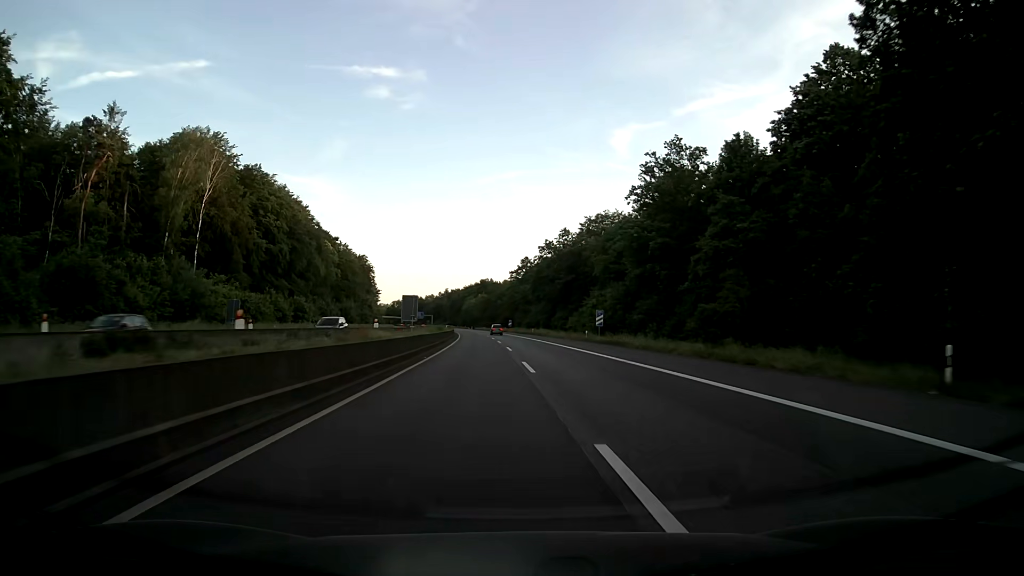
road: motorway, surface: asphalt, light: Day
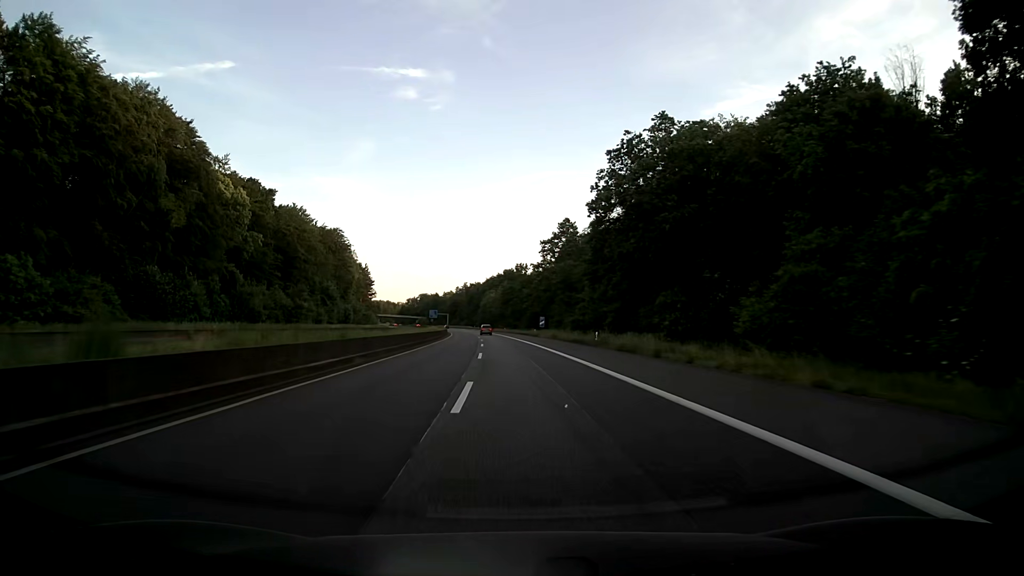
(-1.1, +63.3) m; -2°
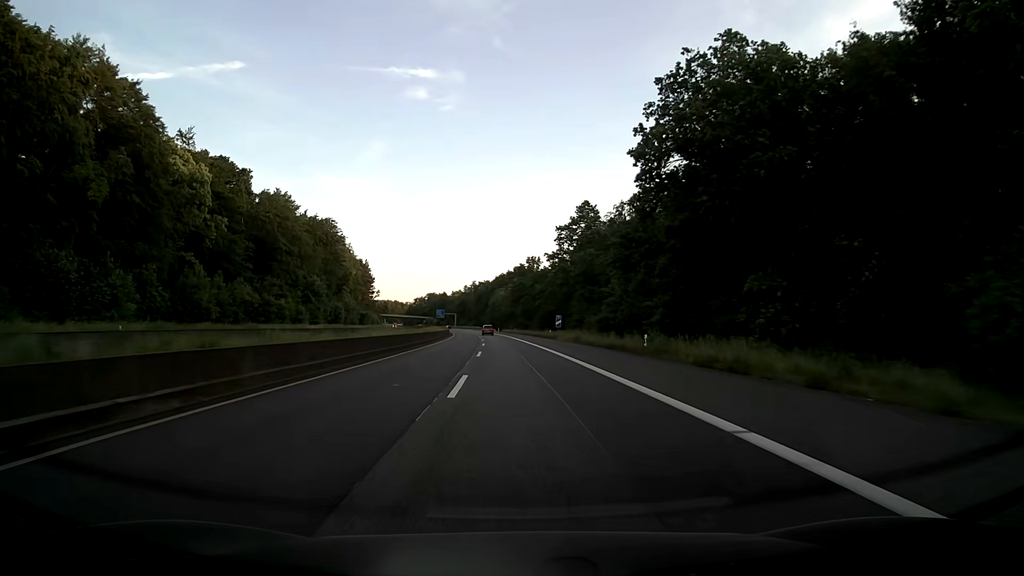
(-0.1, +15.8) m; -1°
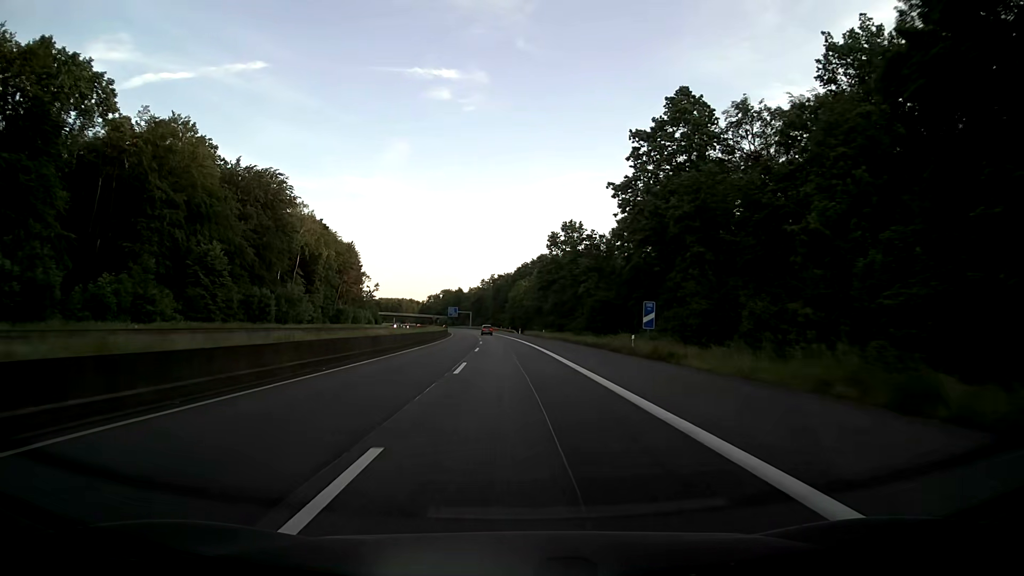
(-0.9, +47.5) m; -2°
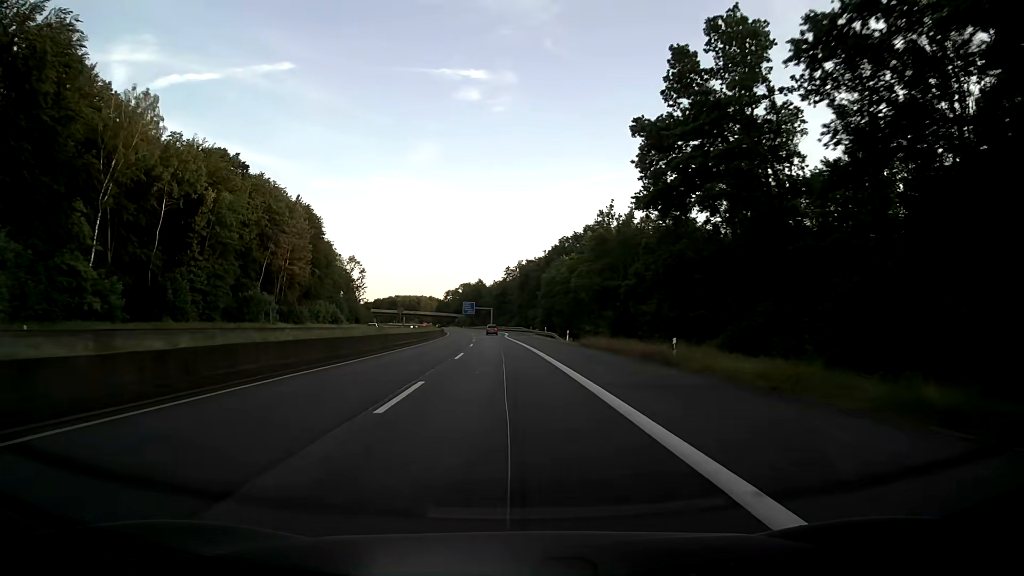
(-1.2, +63.4) m; -2°
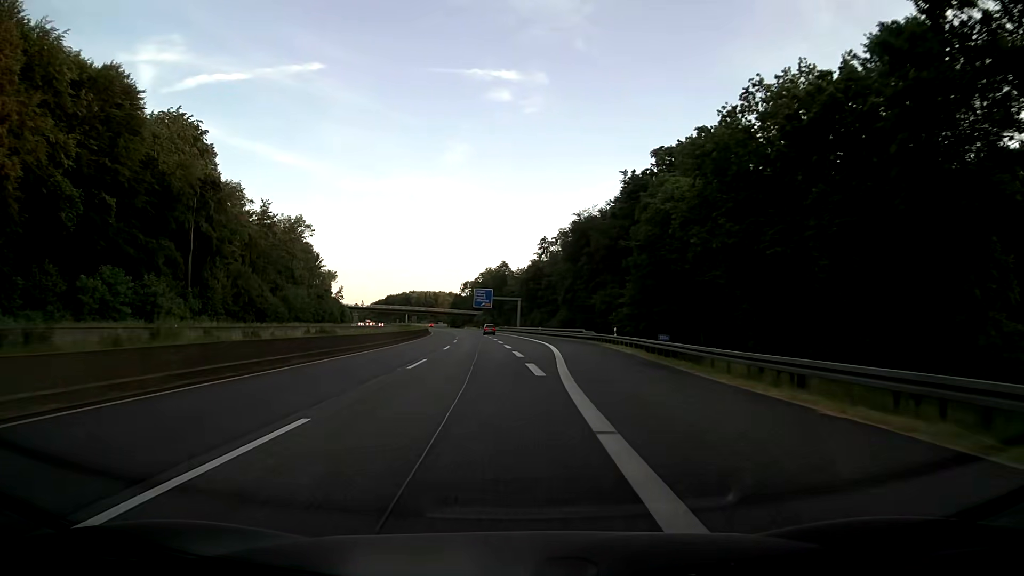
(-2.1, +79.2) m; -3°
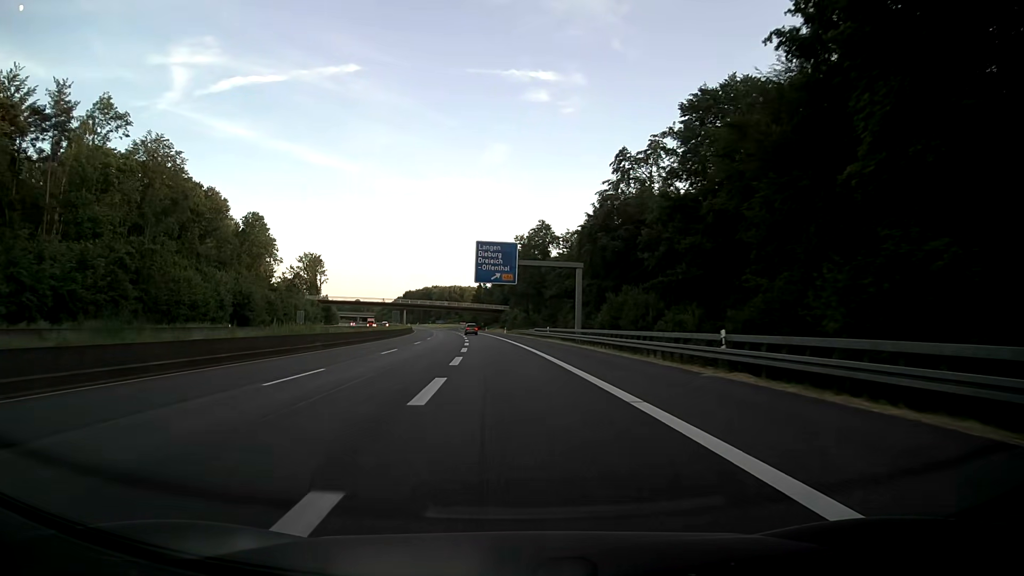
(-1.7, +79.2) m; -3°
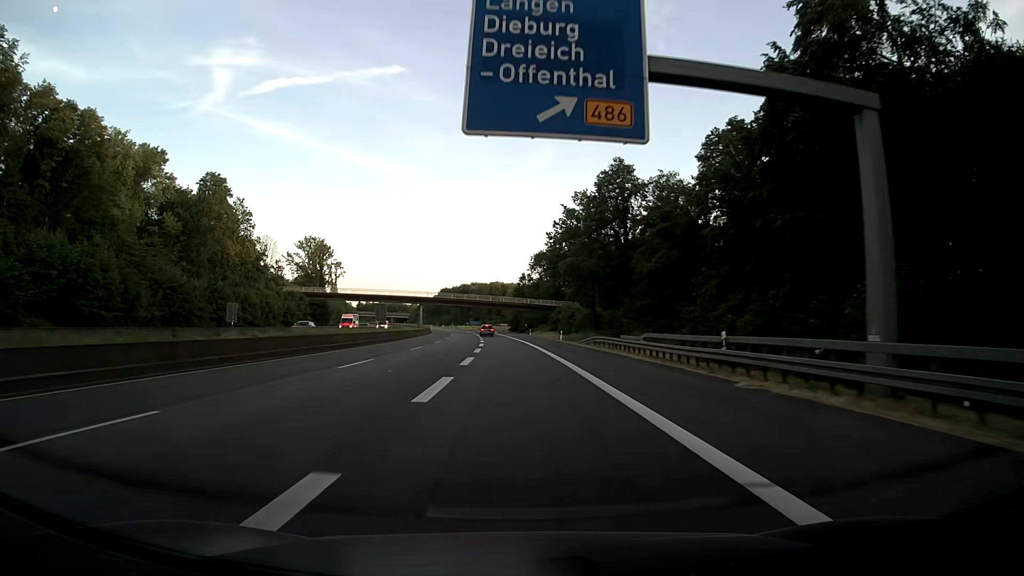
(-1.8, +47.4) m; -4°
(0, +10) (0, +20) (0, +30) (-1, +40) (-1, +50) (-1, +60) (-2, +70) (-2, +80) (-3, +90) (-4, +100) m
